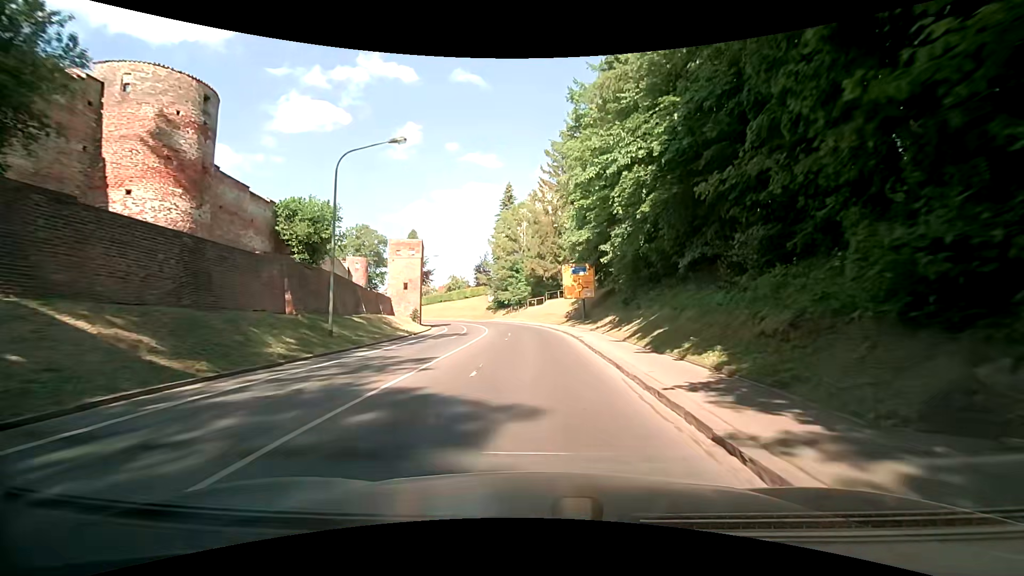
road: secondary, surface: asphalt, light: Day
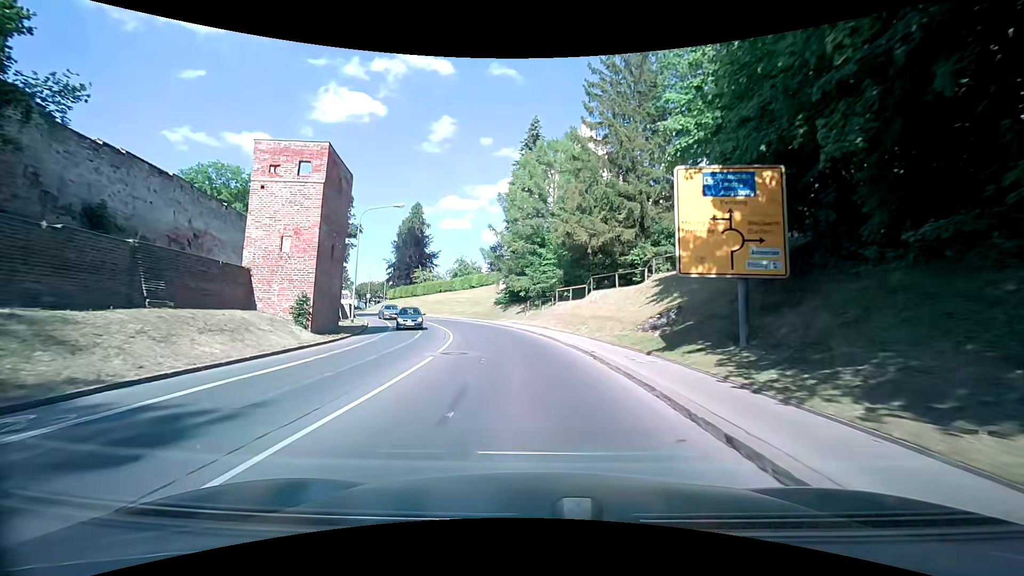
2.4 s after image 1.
(-0.7, +27.9) m; -4°
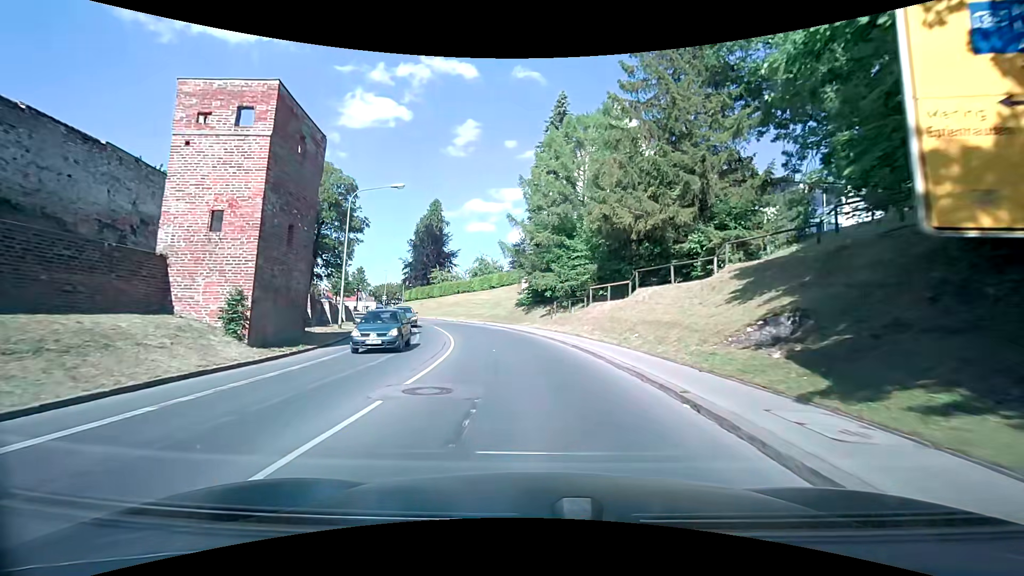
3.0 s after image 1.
(-0.2, +6.9) m; -3°
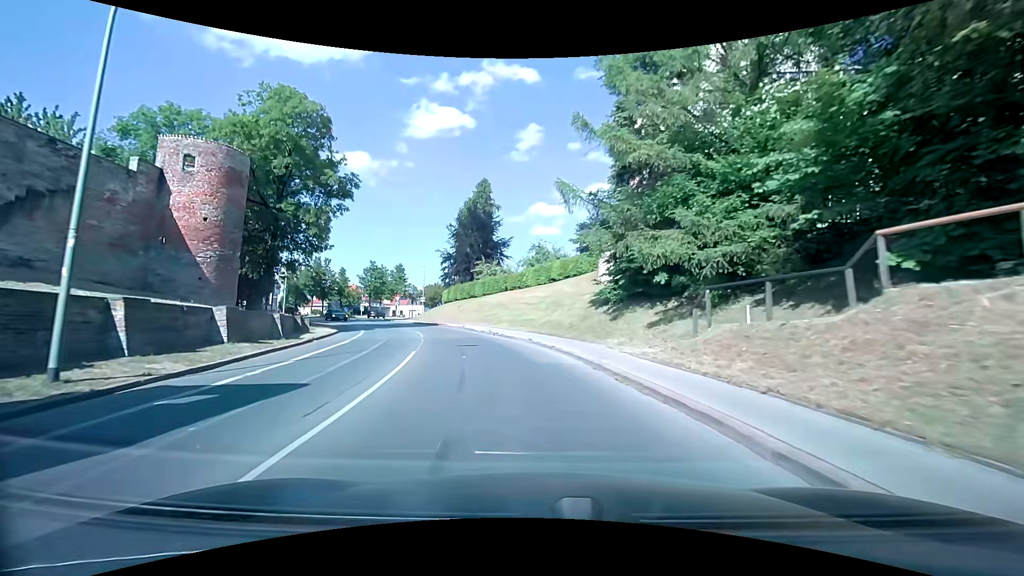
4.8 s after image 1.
(-1.2, +20.9) m; -8°
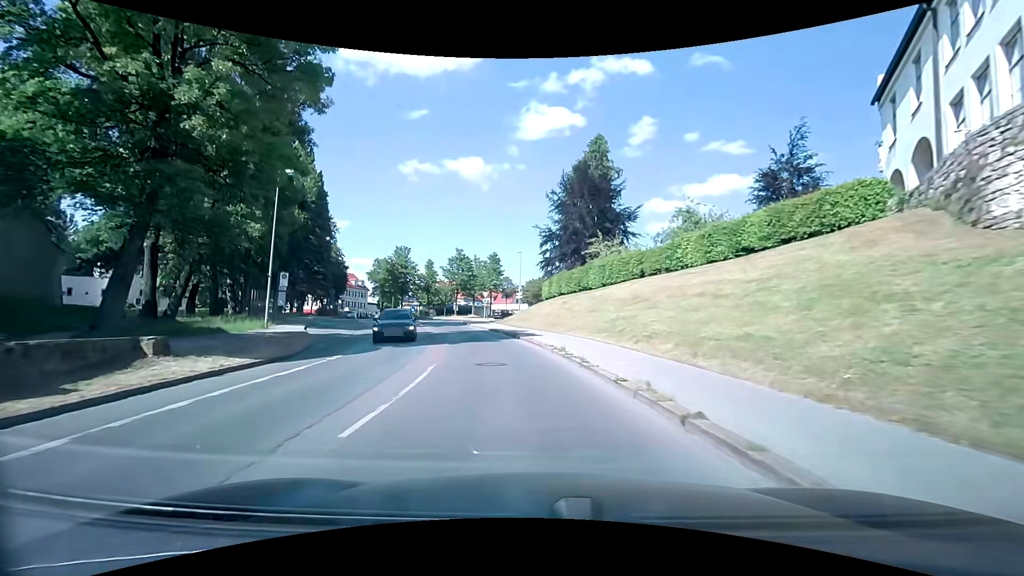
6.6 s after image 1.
(-2.3, +21.0) m; -13°
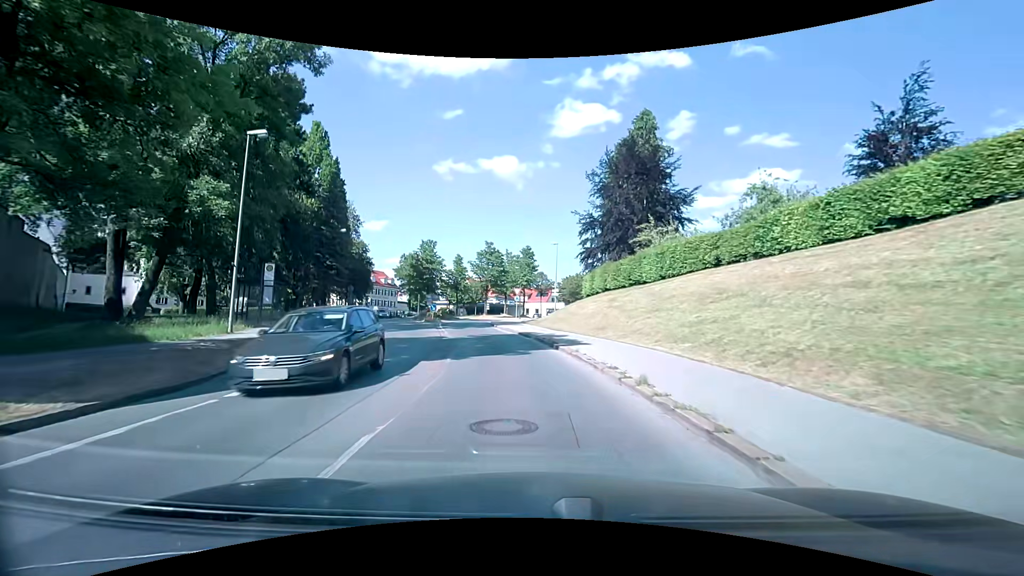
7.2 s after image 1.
(-0.2, +6.7) m; -4°
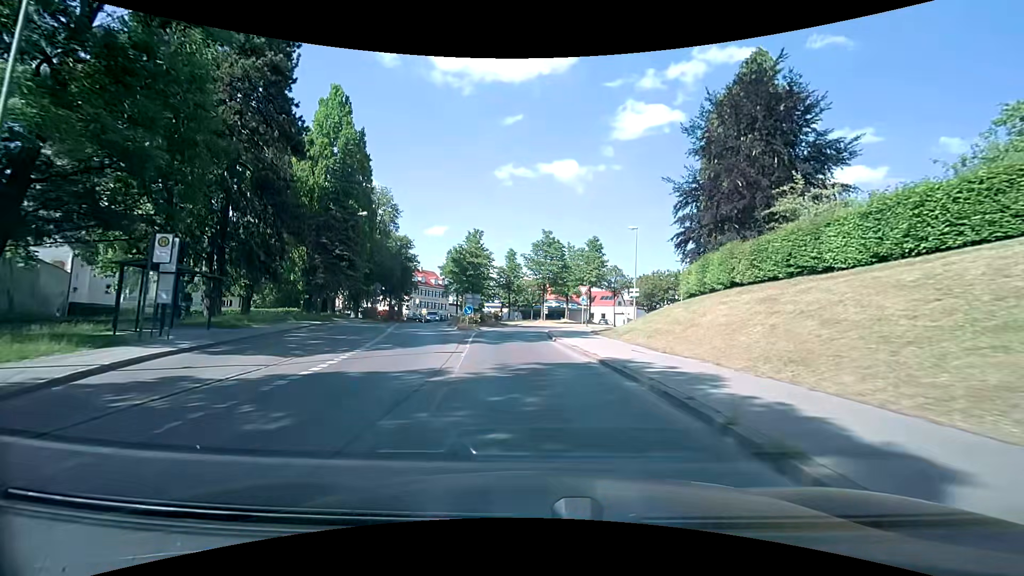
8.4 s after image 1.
(-0.8, +12.7) m; -7°
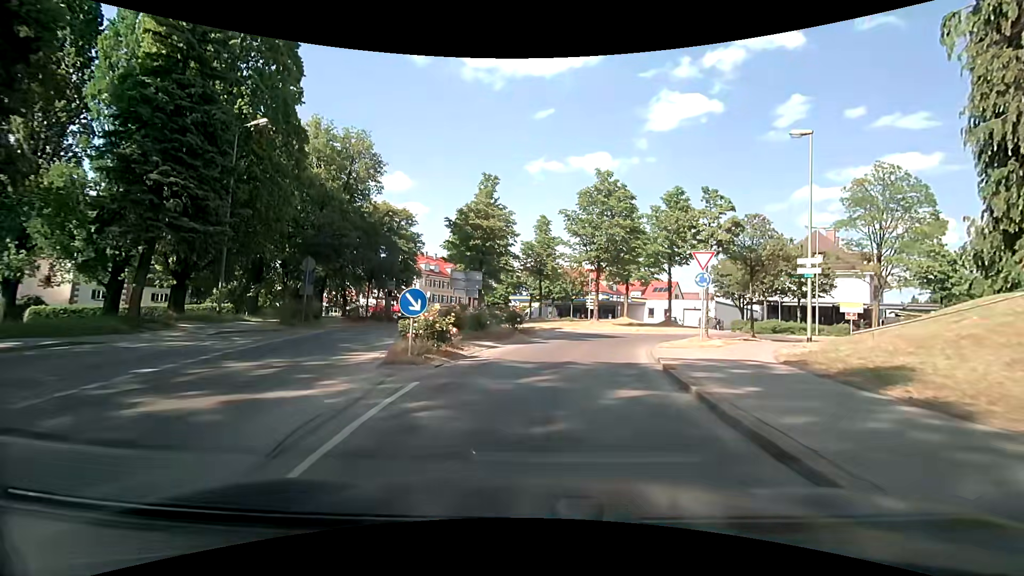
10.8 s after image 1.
(-1.0, +21.3) m; -2°
